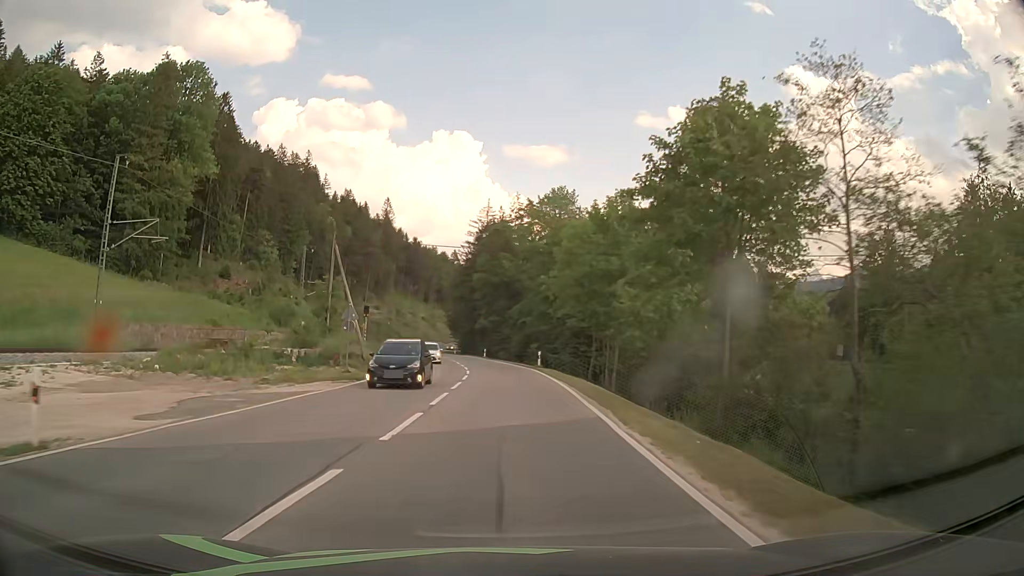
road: primary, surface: asphalt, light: Day
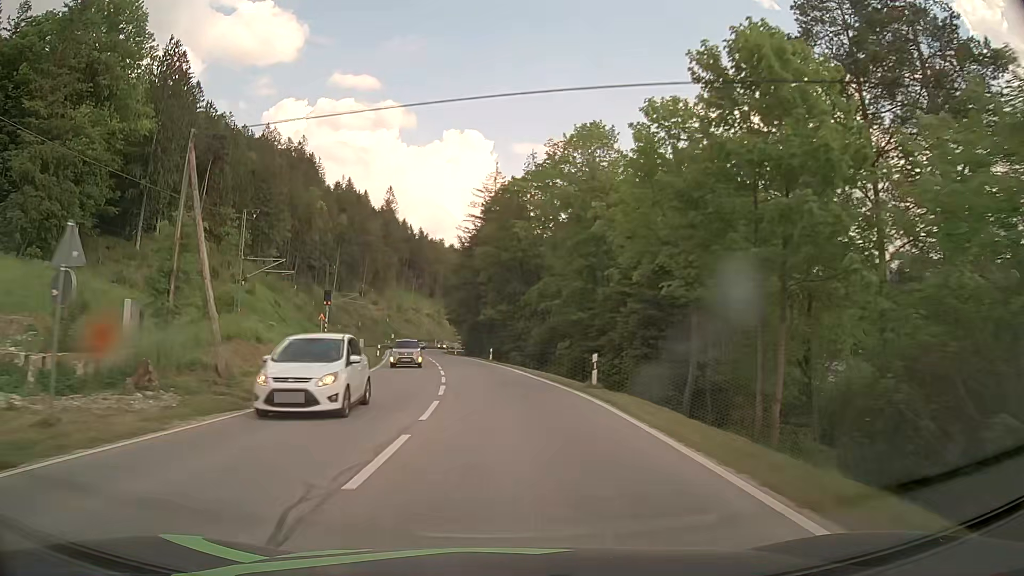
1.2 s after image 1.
(-0.1, +21.5) m; -1°
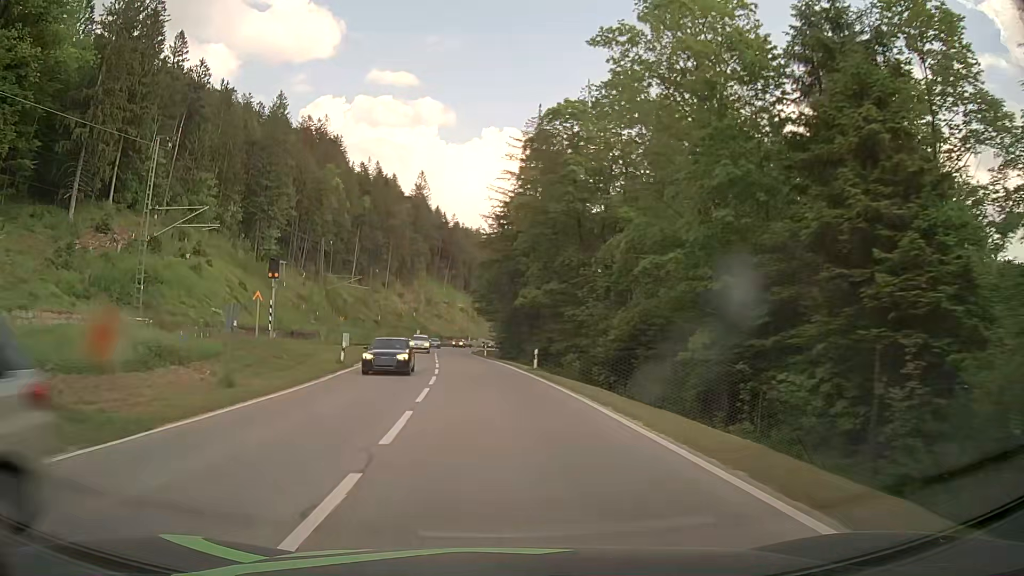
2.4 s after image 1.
(-0.4, +21.5) m; -3°
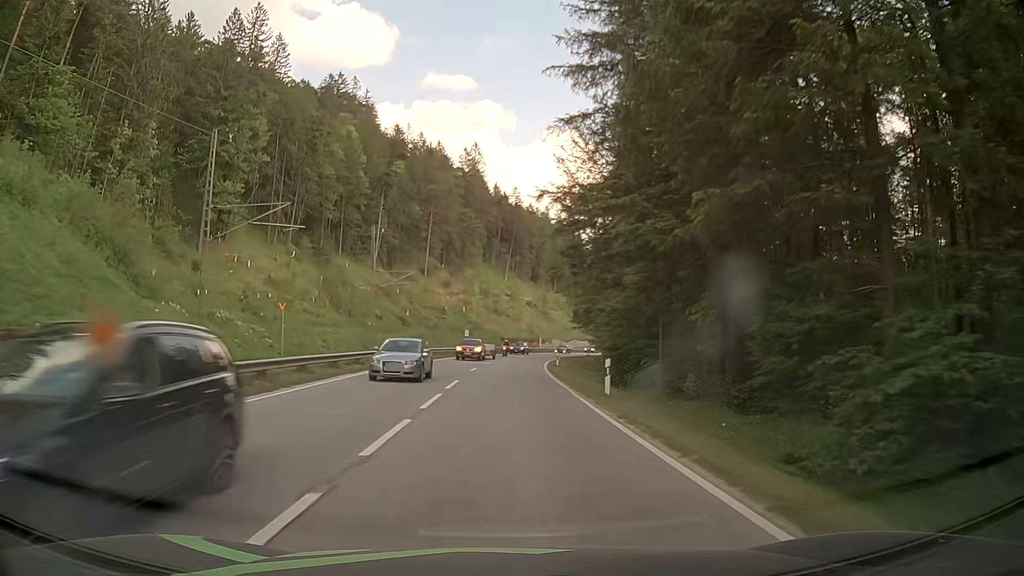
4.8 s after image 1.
(-2.6, +42.8) m; -6°
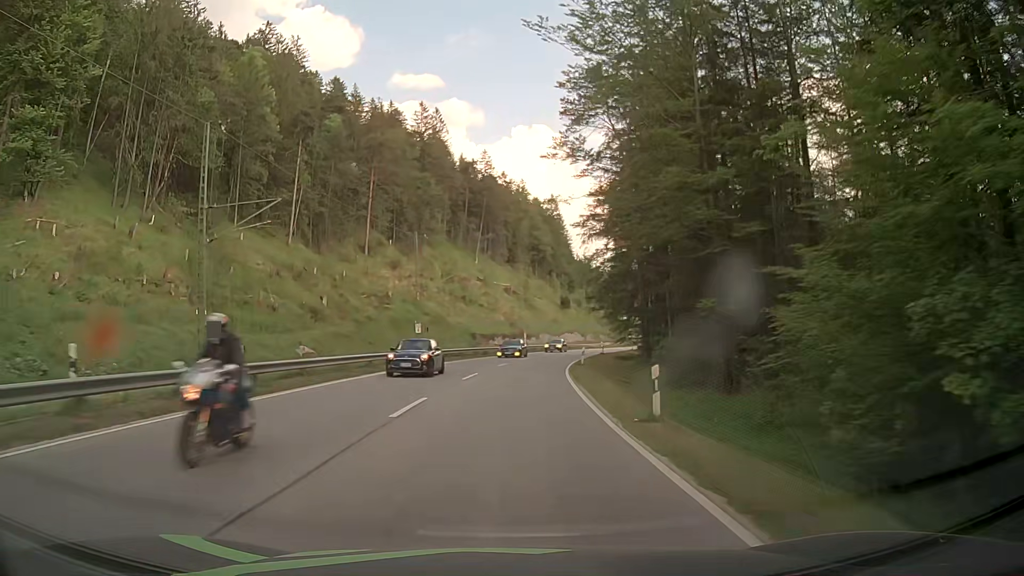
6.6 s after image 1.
(+0.4, +32.3) m; +2°
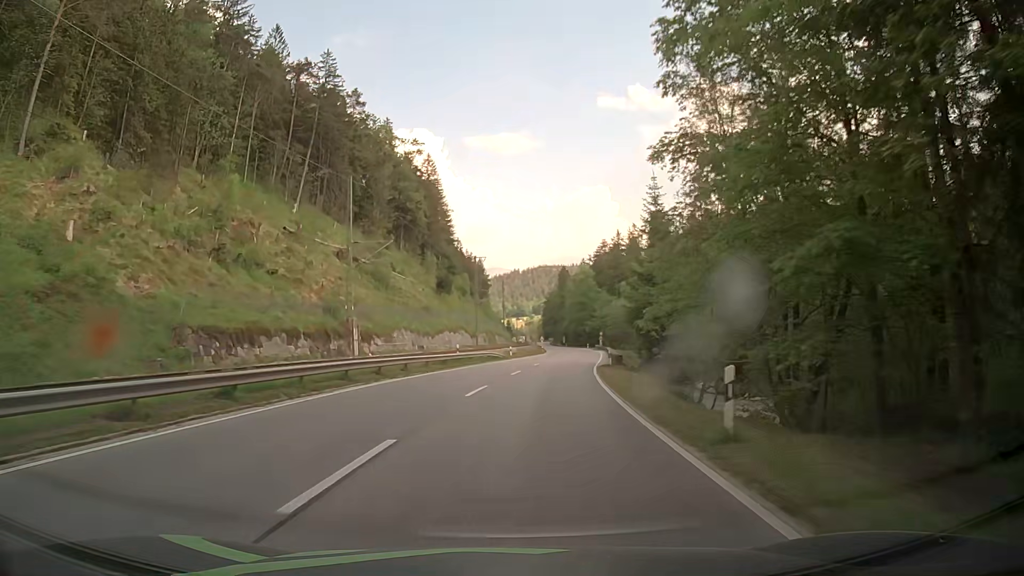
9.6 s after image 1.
(+3.8, +53.7) m; +10°
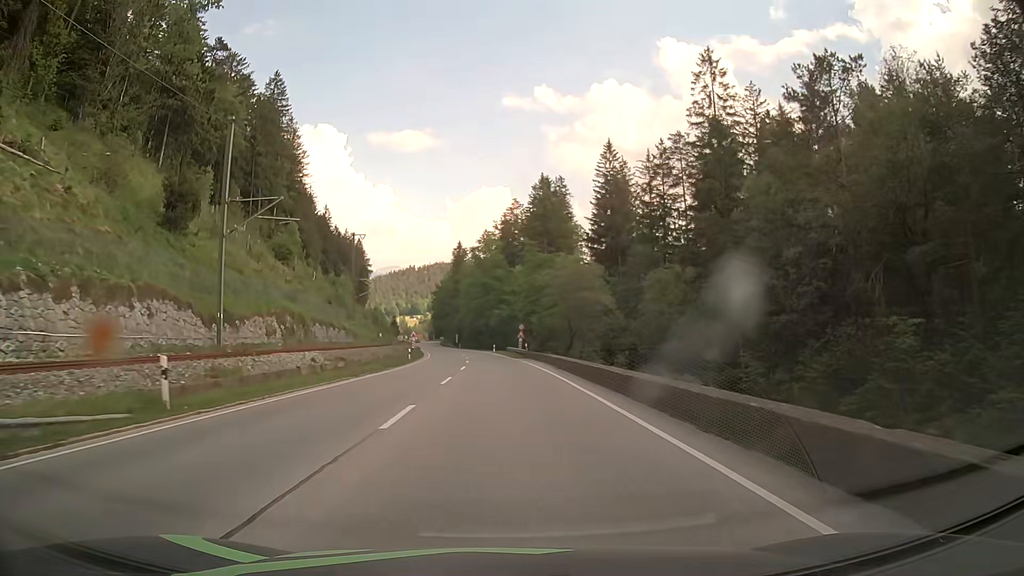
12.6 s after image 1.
(+5.4, +53.7) m; +10°
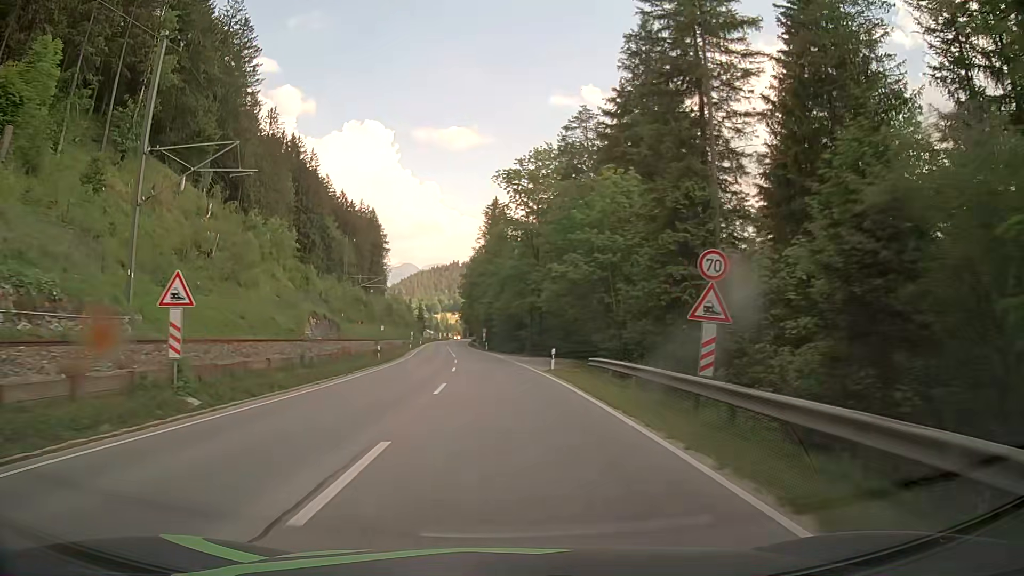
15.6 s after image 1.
(-1.8, +53.5) m; -4°
(0, +10) (0, +20) (-1, +30) (-1, +40) (-2, +50) (-3, +60) (-4, +70) (-5, +80) (-6, +90) (-7, +100) m
